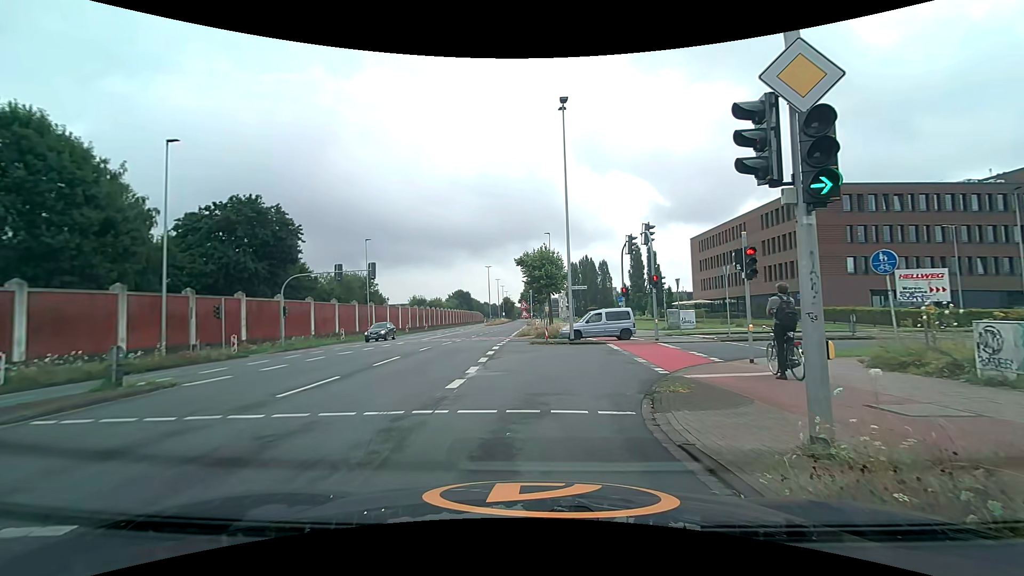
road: secondary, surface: asphalt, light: Day
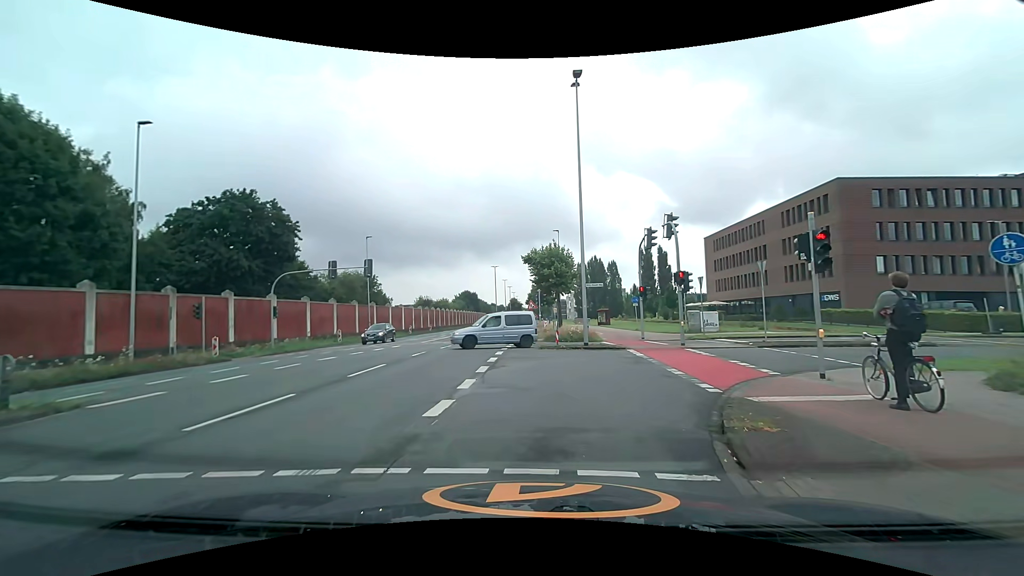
(-0.1, +3.1) m; -3°
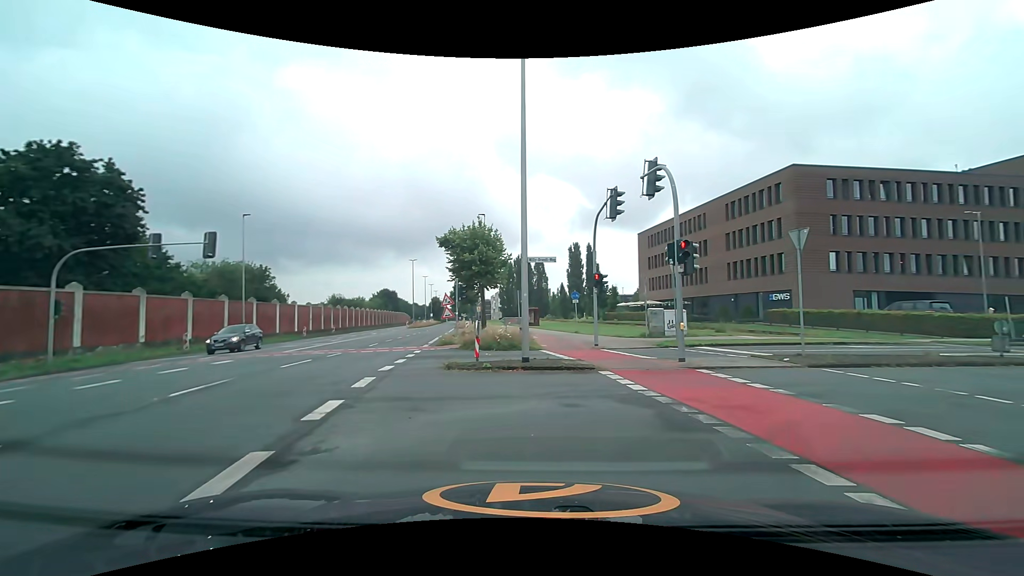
(+0.3, +9.5) m; +10°
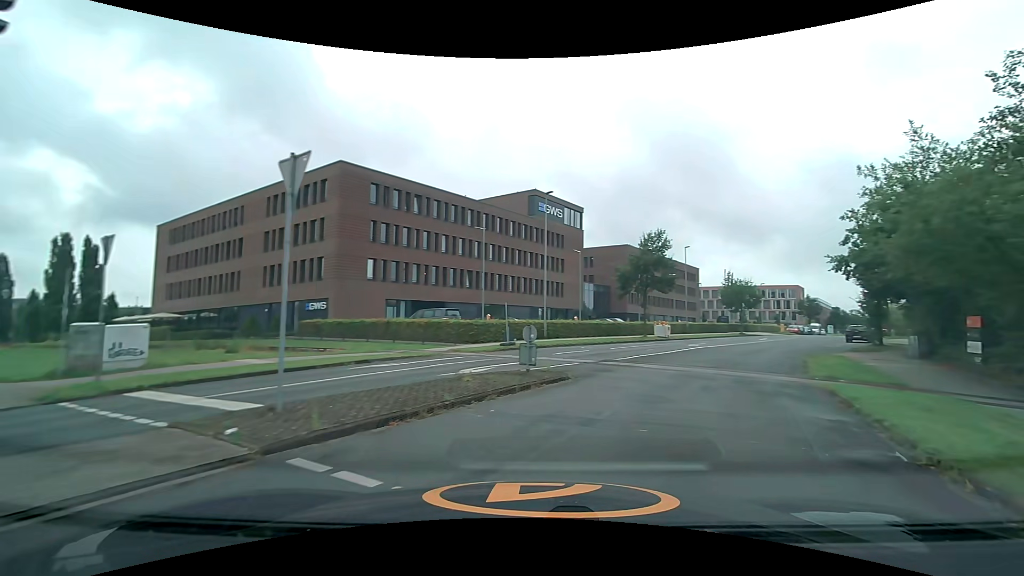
(+3.5, +8.2) m; +46°
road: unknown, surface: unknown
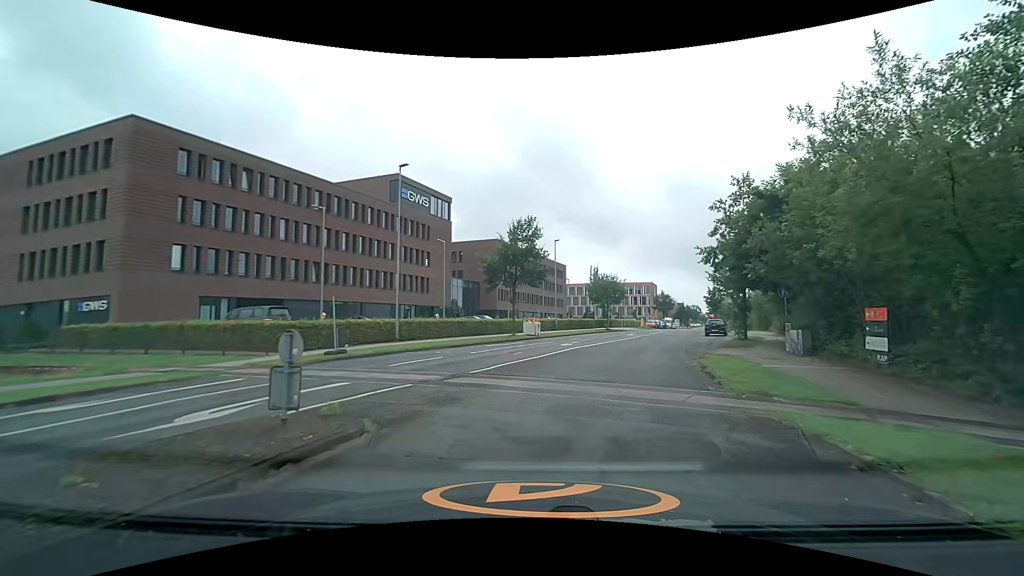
(+0.9, +5.4) m; +16°
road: unclassified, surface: asphalt
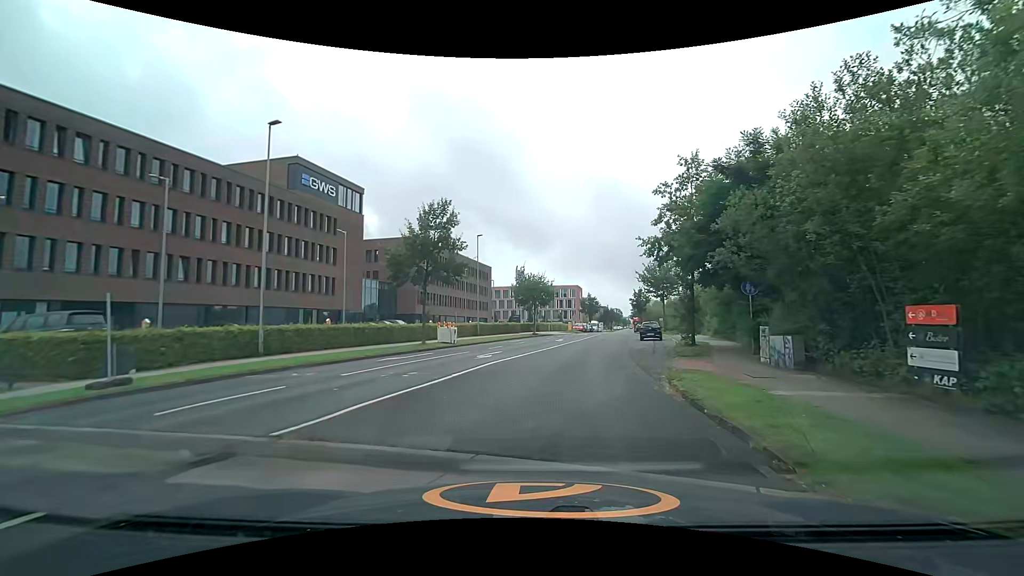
(+0.5, +6.0) m; +9°
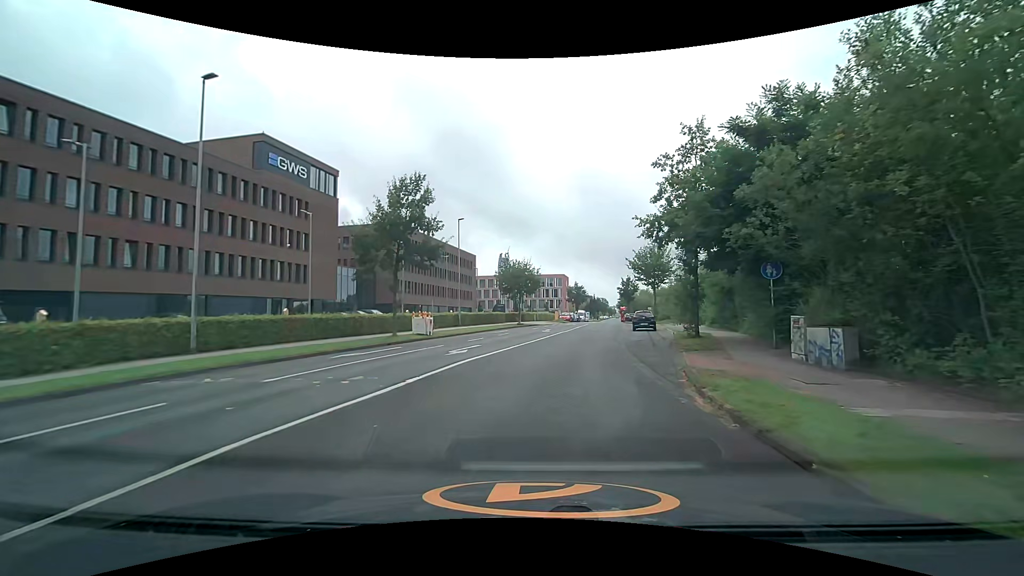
(0.0, +3.2) m; +1°
